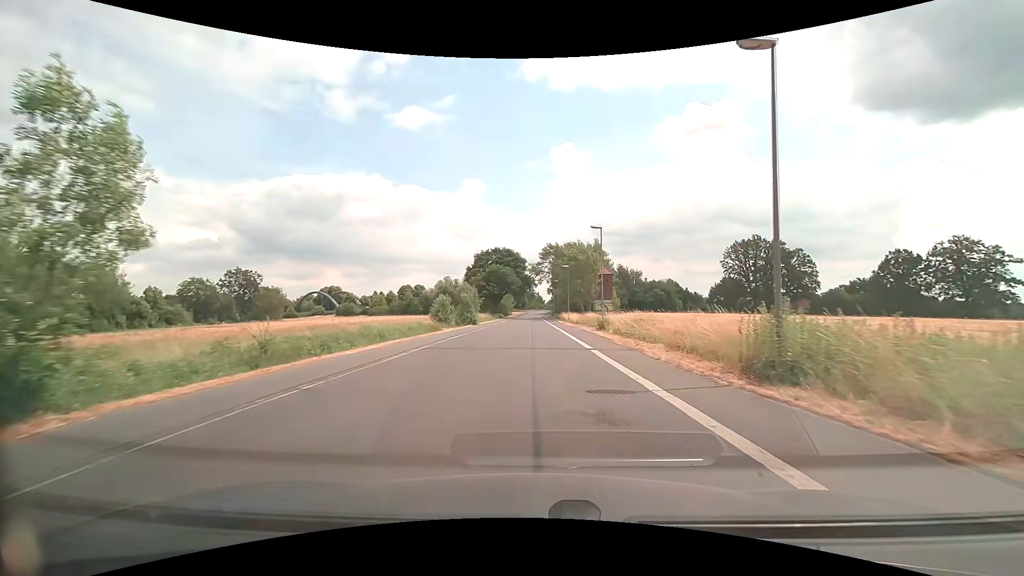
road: tertiary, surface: asphalt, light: Day
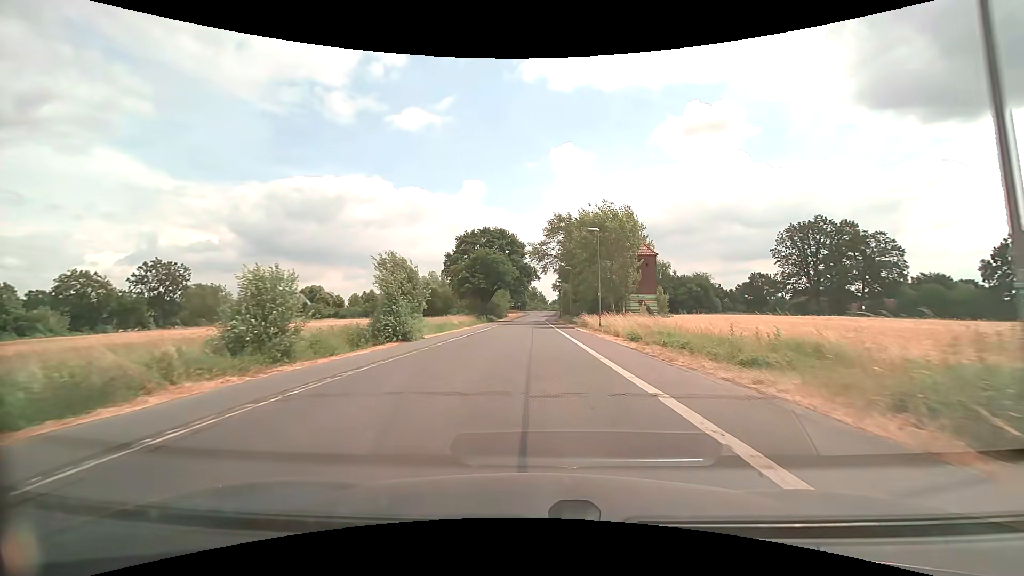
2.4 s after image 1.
(-0.2, +30.4) m; -1°
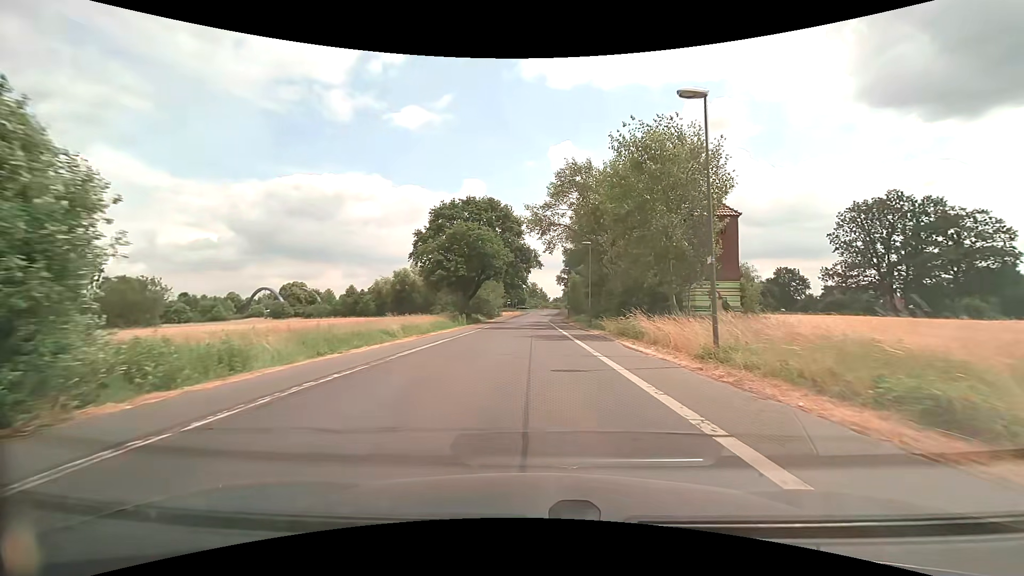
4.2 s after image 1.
(0.0, +22.8) m; 0°
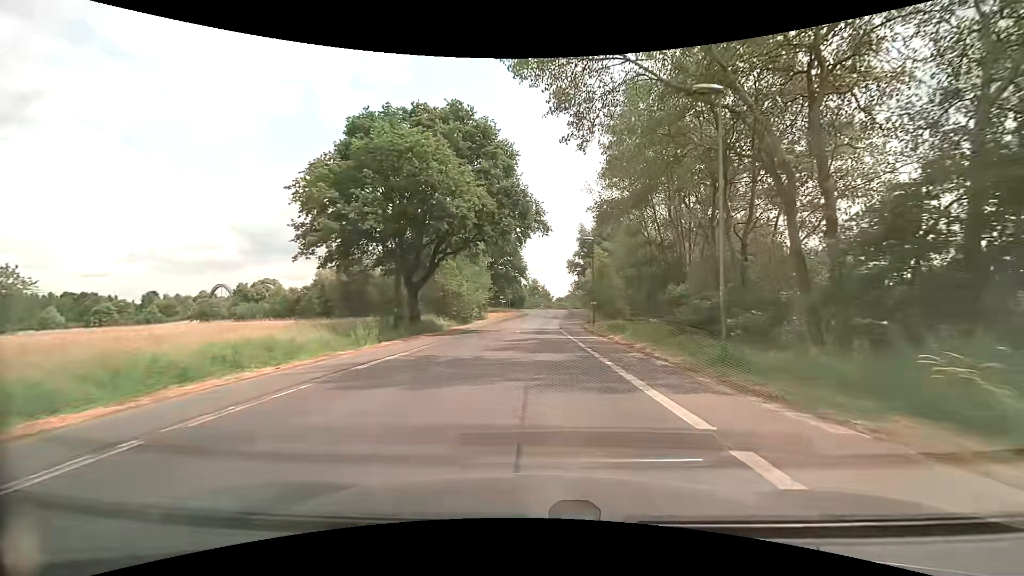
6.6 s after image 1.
(0.0, +30.5) m; 0°
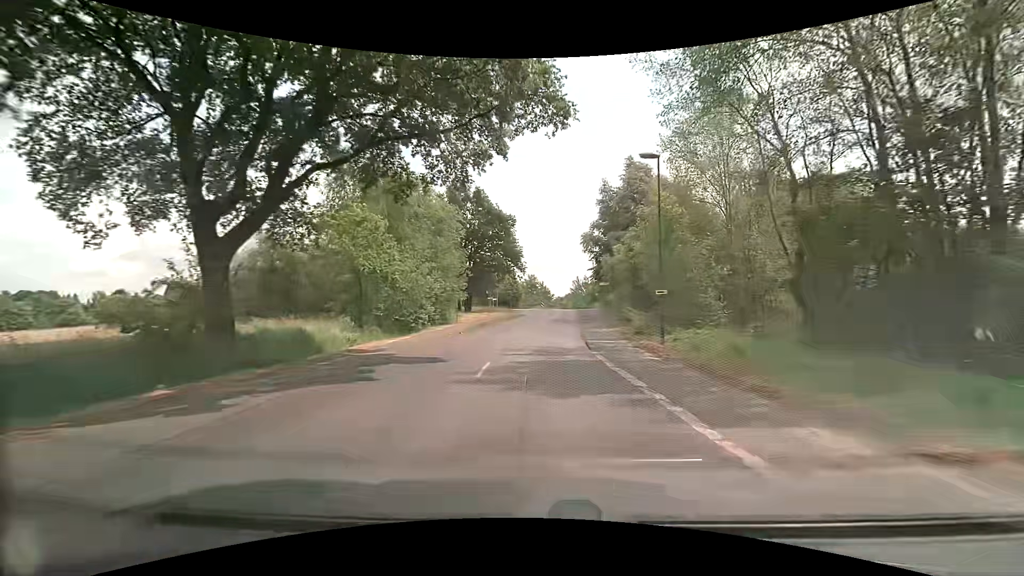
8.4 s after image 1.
(-0.1, +22.9) m; 0°
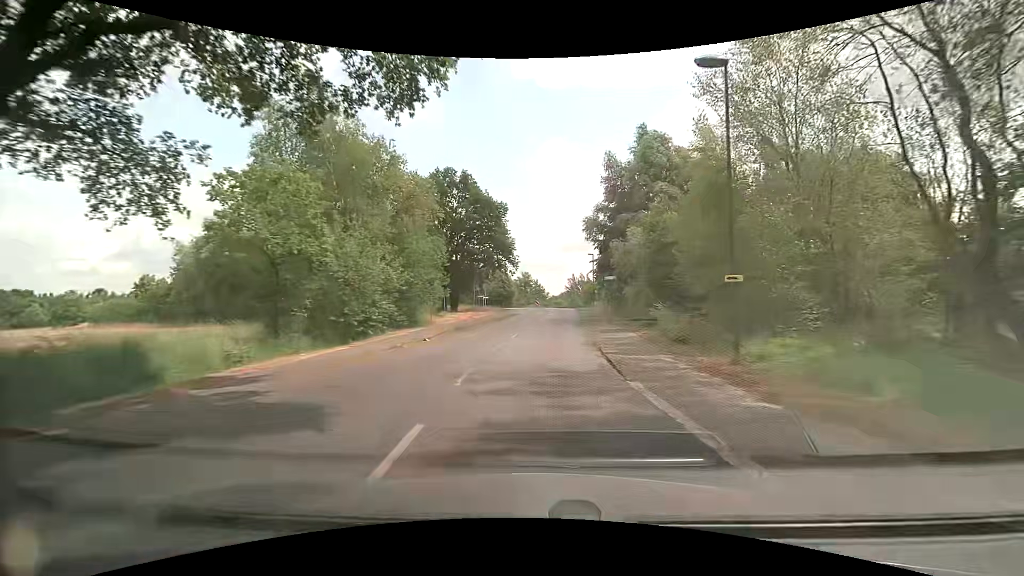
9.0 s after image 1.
(0.0, +7.6) m; +1°
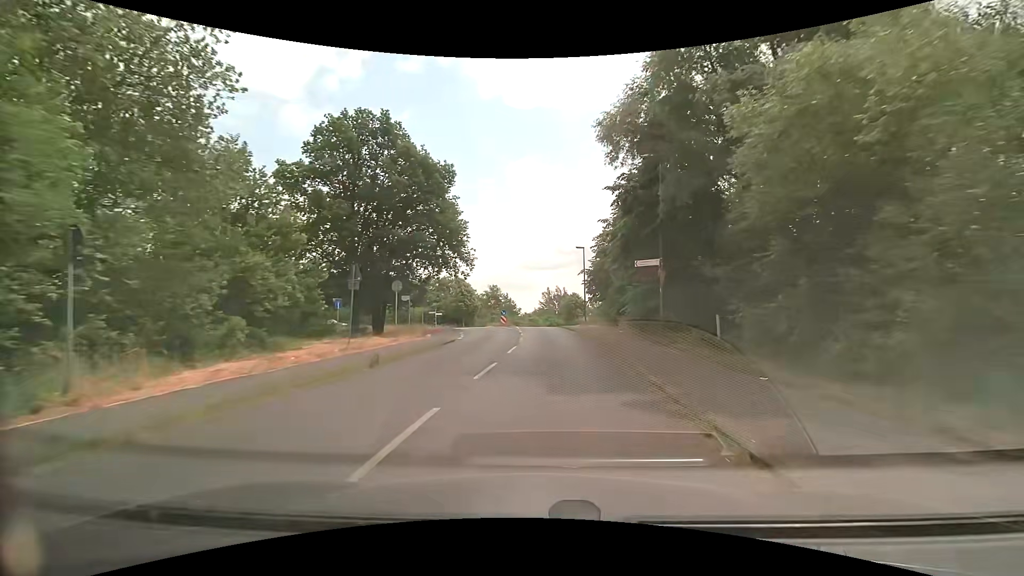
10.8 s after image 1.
(+0.6, +22.7) m; +2°
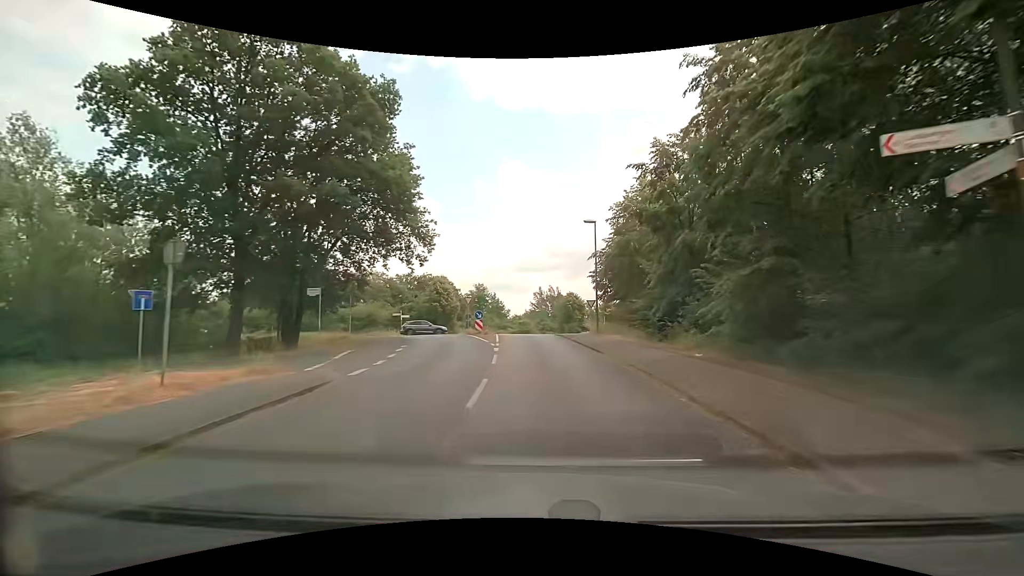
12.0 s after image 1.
(+0.3, +14.8) m; +1°
